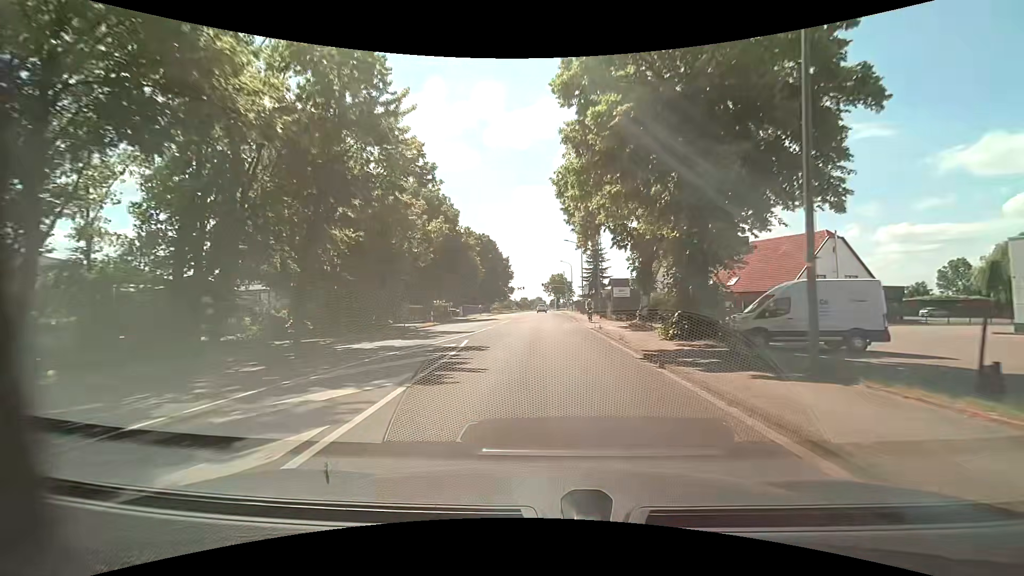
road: tertiary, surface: asphalt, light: Day
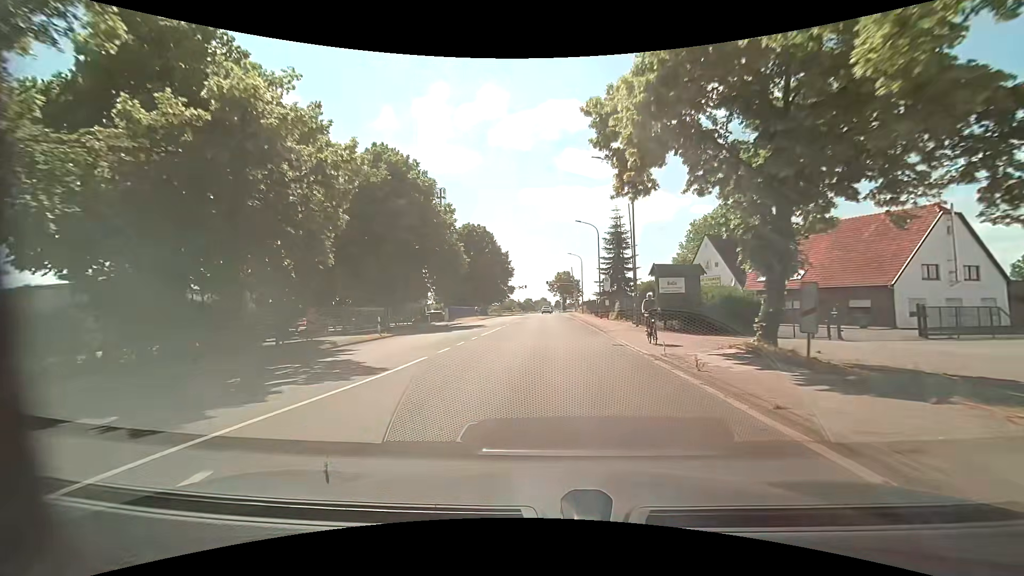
(+0.1, +15.1) m; 0°
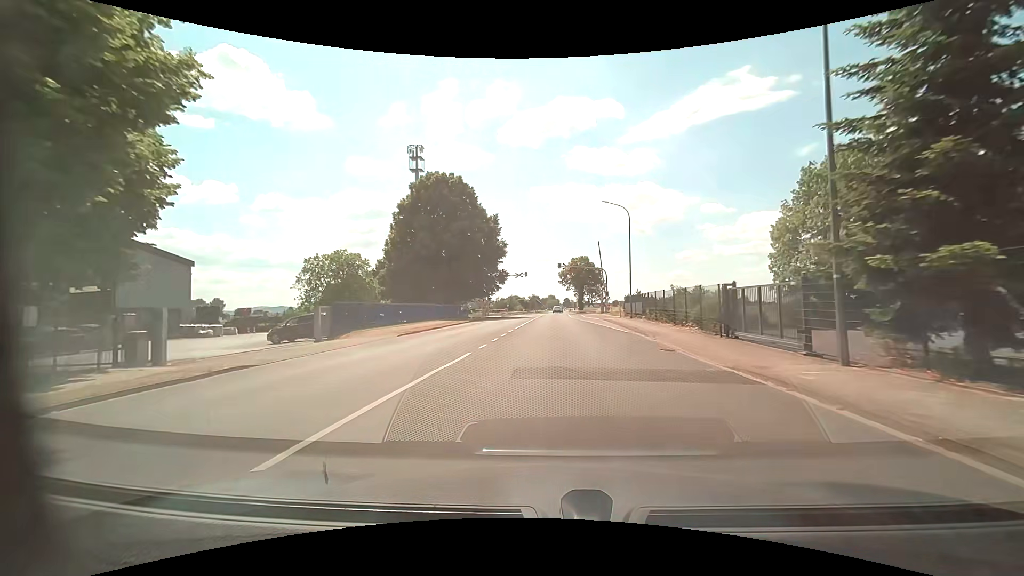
(-0.3, +37.8) m; -1°
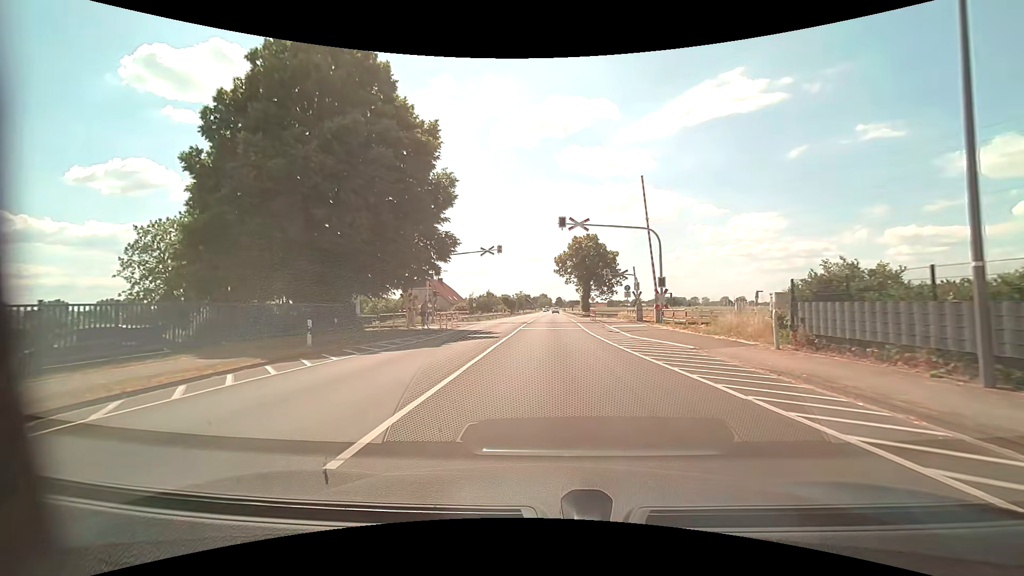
(+0.3, +32.4) m; +1°
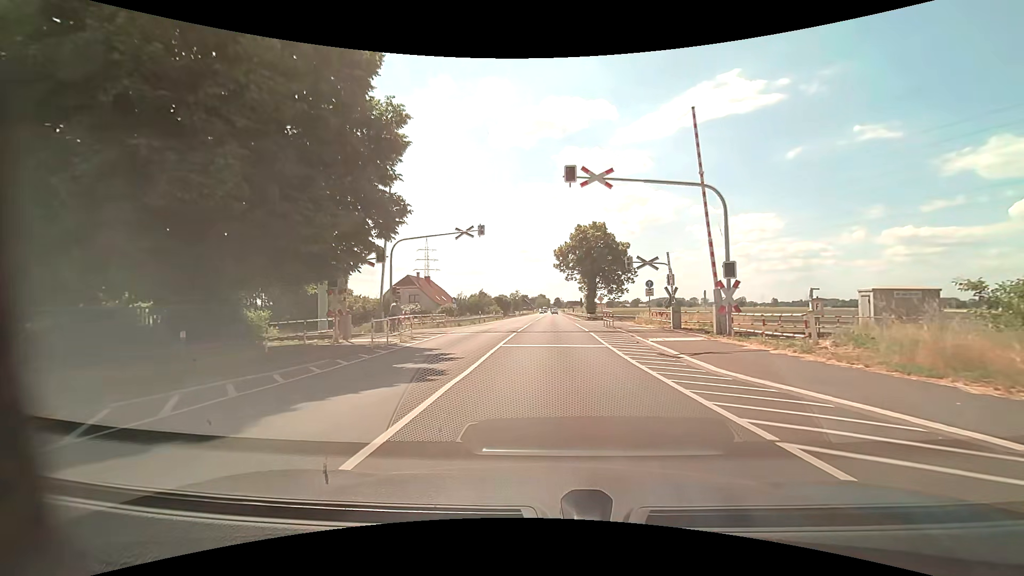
(+0.1, +11.0) m; +1°
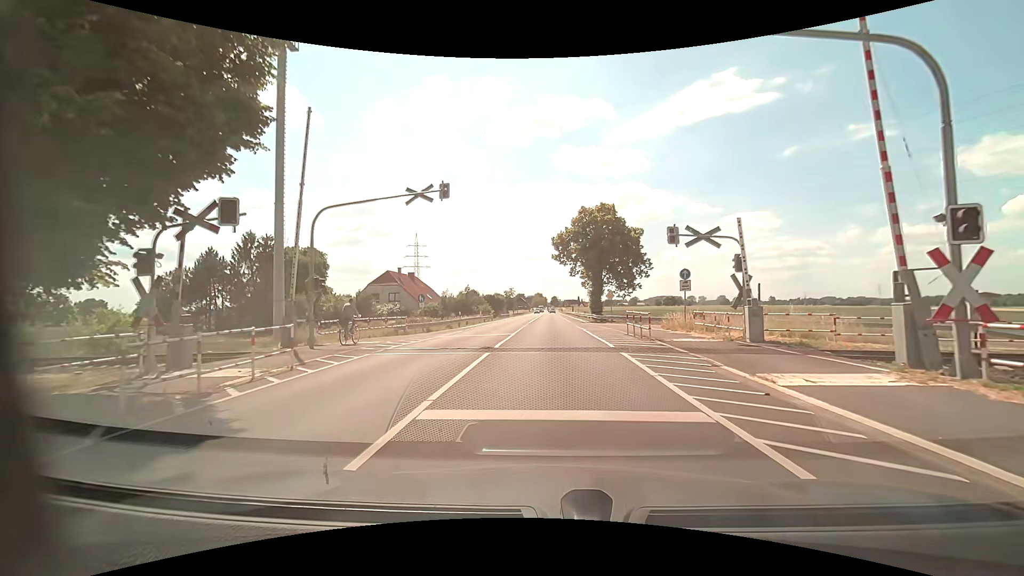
(0.0, +10.3) m; 0°
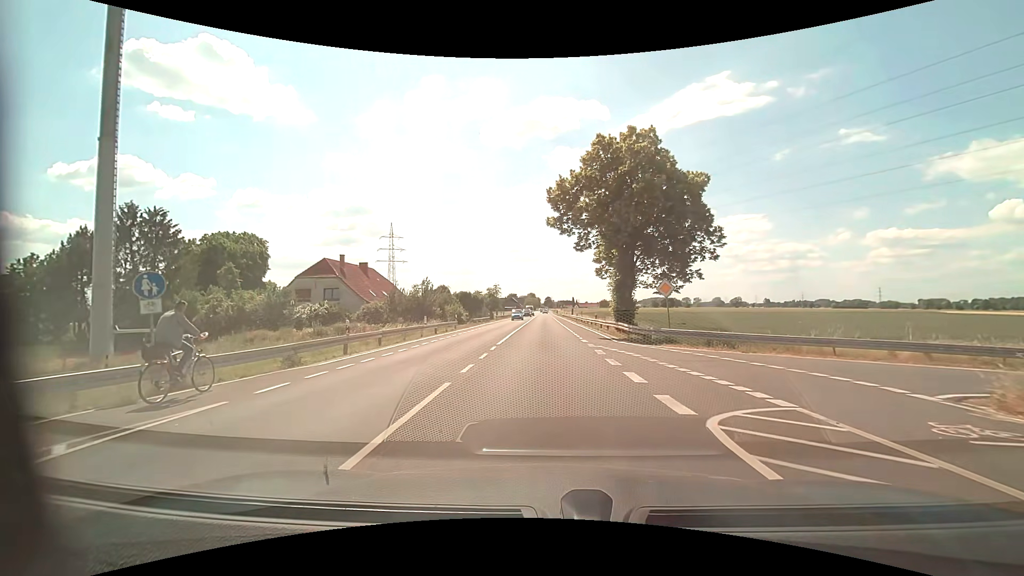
(+0.3, +22.2) m; +1°
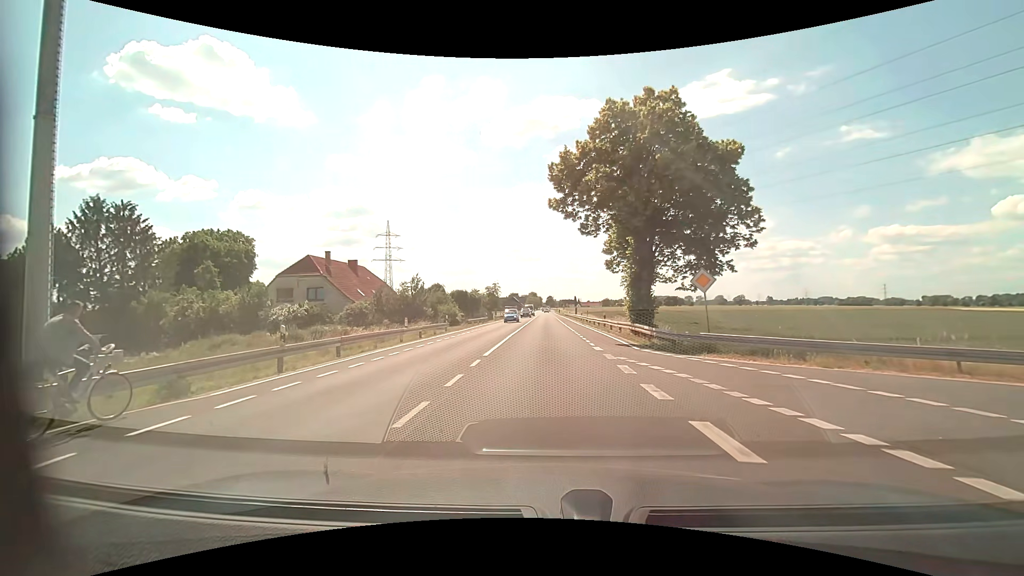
(0.0, +4.9) m; 0°
